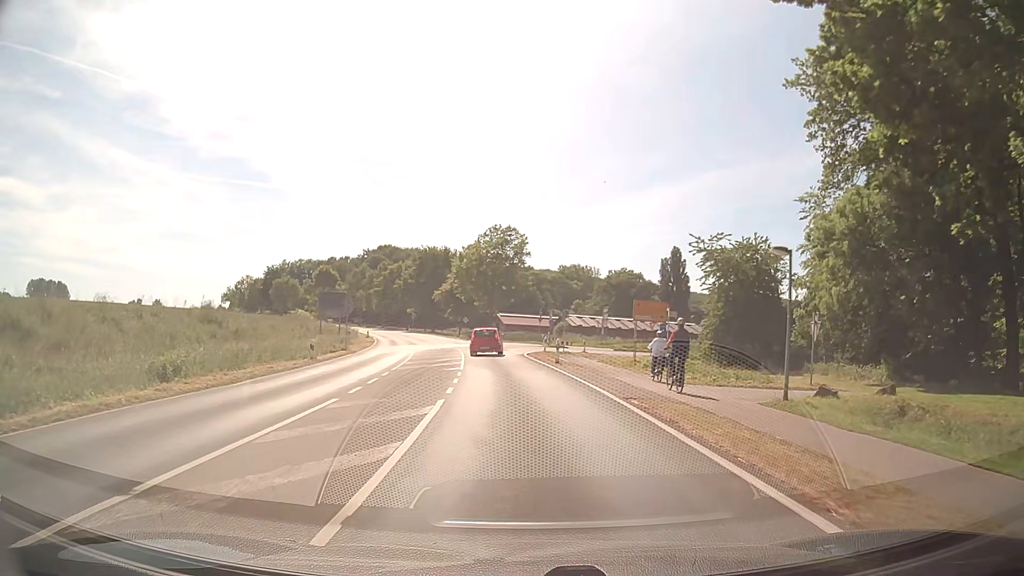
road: secondary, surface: asphalt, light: Day
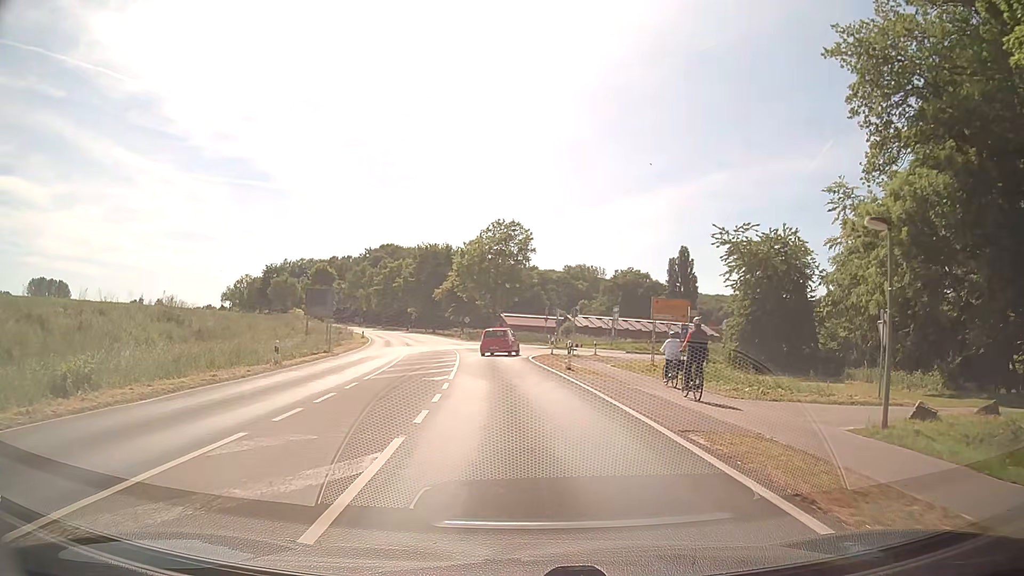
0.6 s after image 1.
(0.0, +4.7) m; +1°
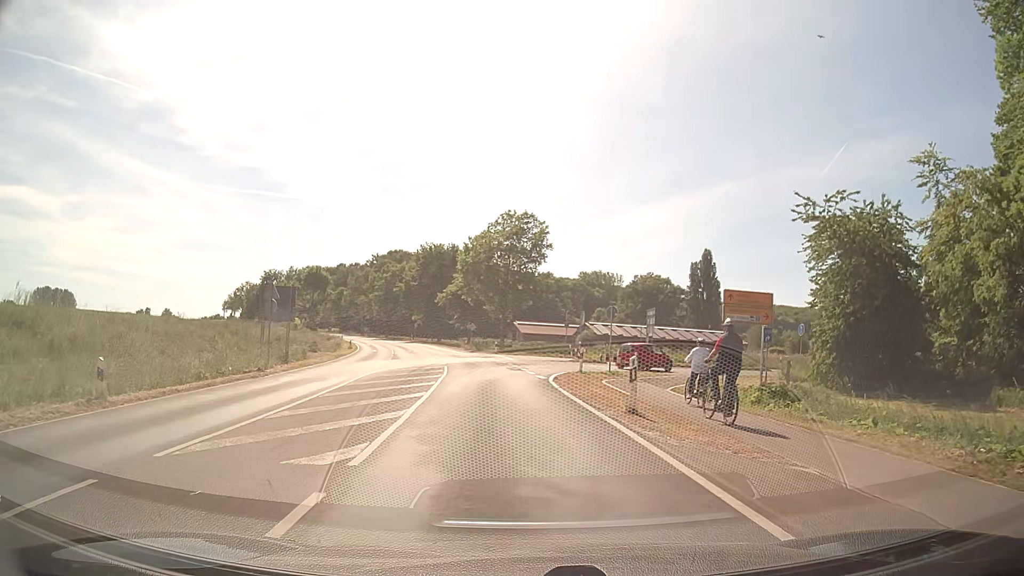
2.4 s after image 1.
(-0.2, +11.9) m; -1°
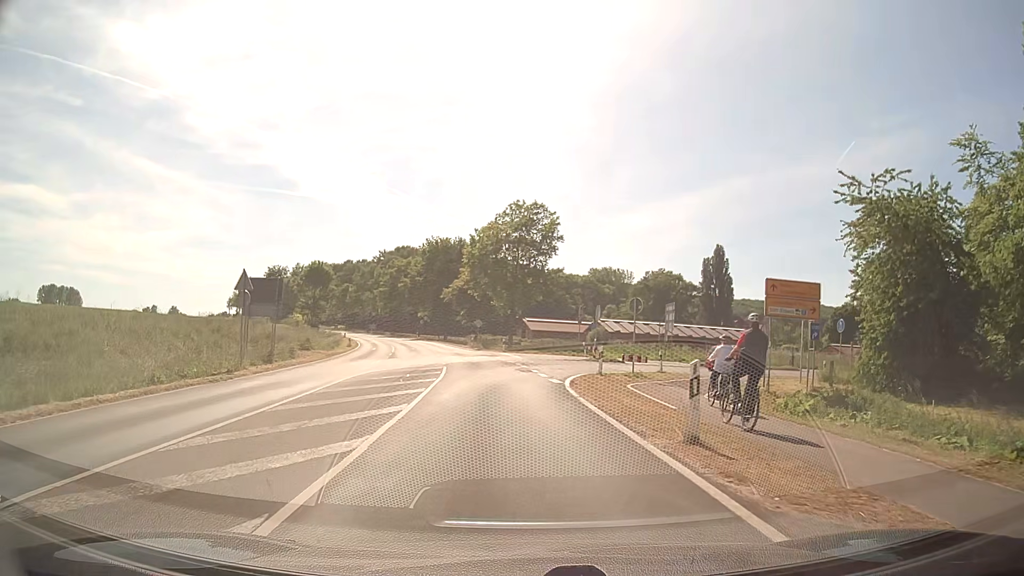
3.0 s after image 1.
(0.0, +3.9) m; -1°
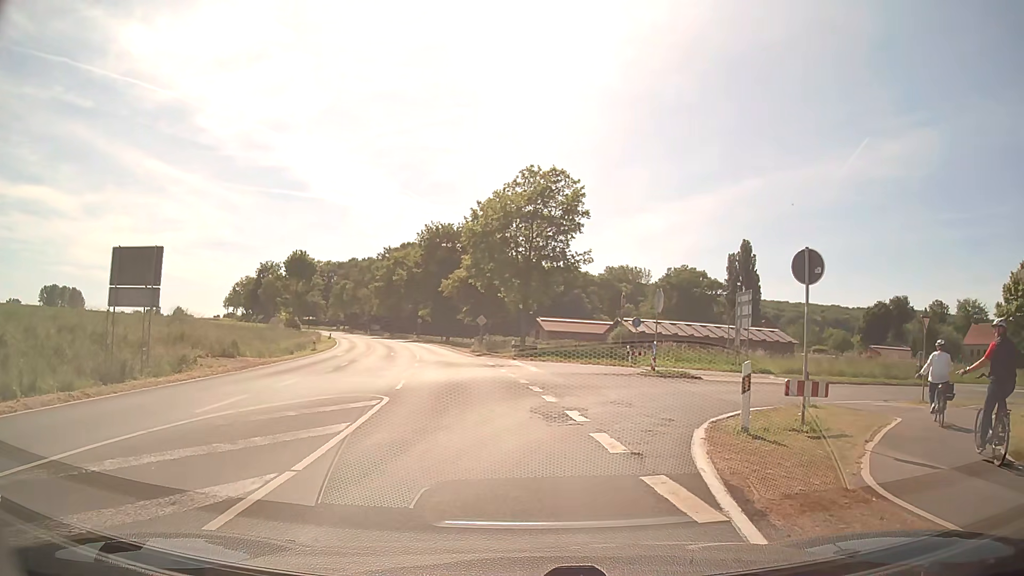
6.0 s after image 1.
(-0.4, +14.6) m; -2°
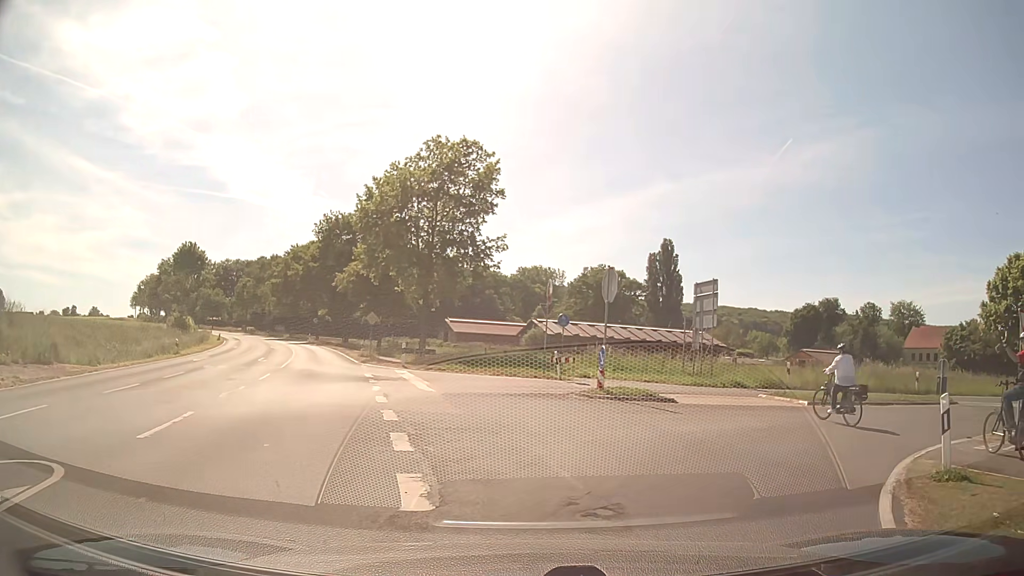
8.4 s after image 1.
(+0.4, +8.8) m; +7°
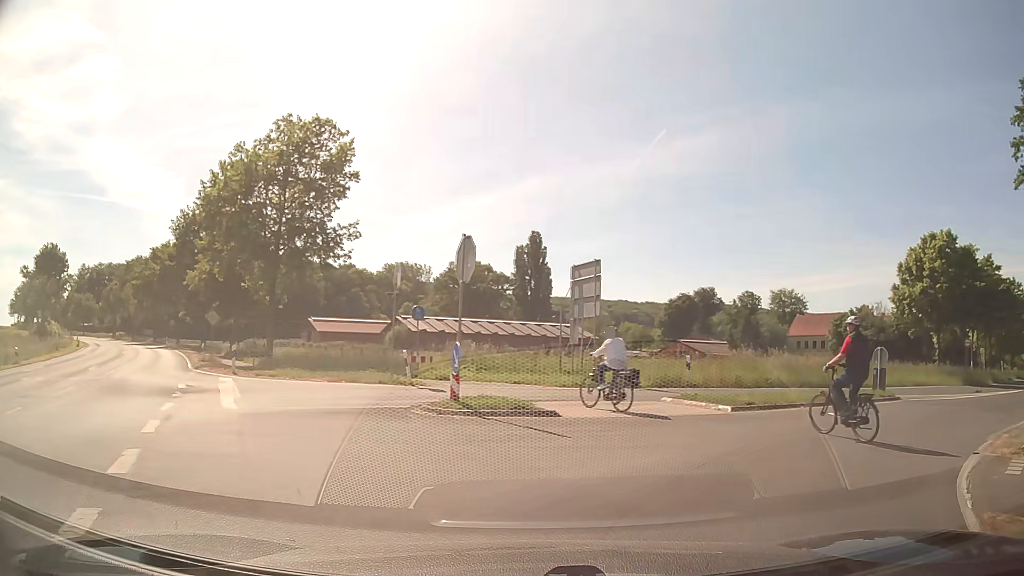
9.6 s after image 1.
(+0.4, +4.6) m; +10°
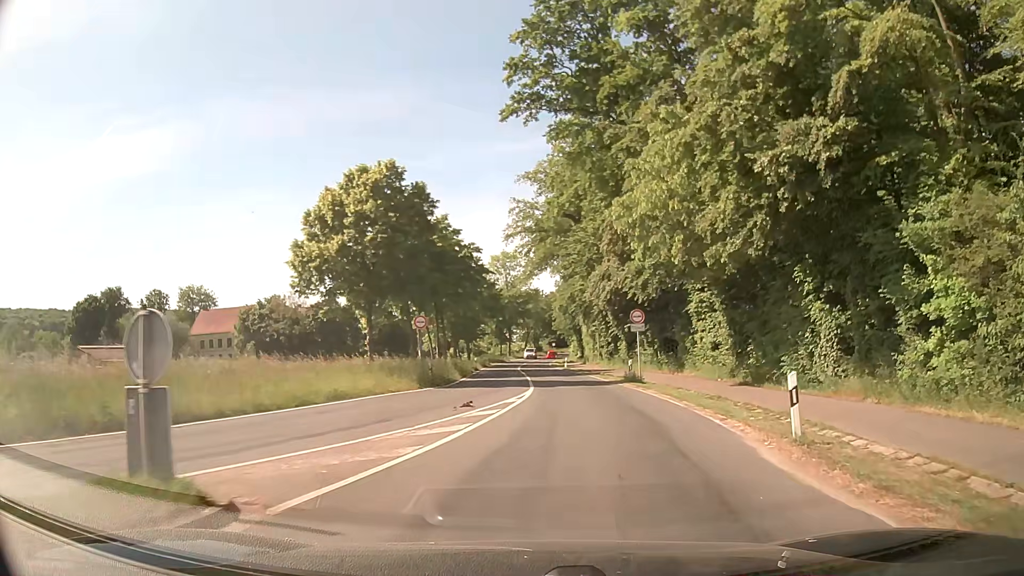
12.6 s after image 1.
(+8.5, +14.8) m; +50°
(+1, +10) (+1, +20) (+2, +30) (+2, +40) (+2, +50) (+1, +60) (+1, +70) (+1, +80) (+2, +90) (+2, +100) m
